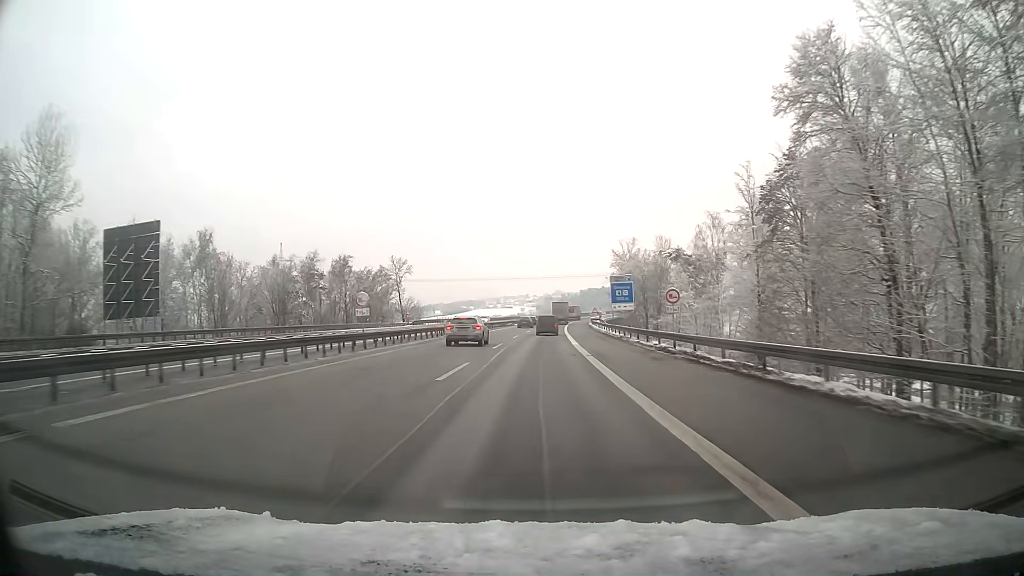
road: motorway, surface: asphalt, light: Day
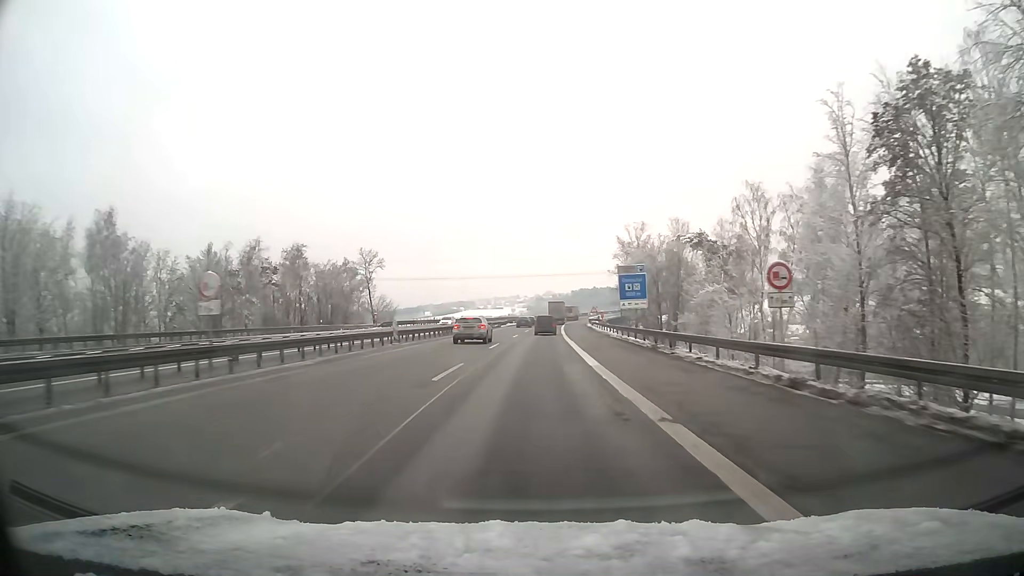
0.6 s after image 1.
(+0.1, +16.0) m; +1°
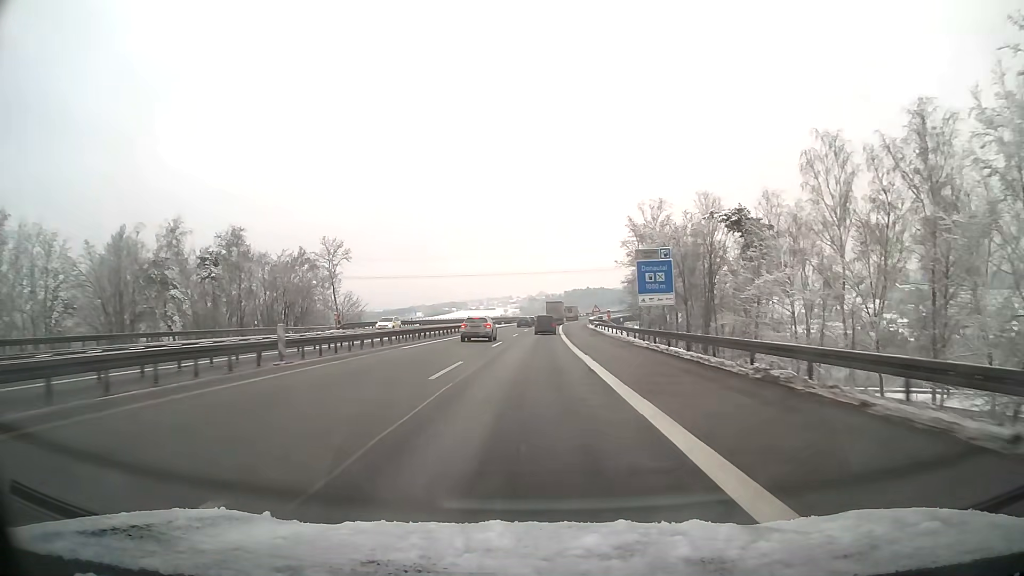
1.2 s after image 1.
(+0.1, +15.9) m; +1°
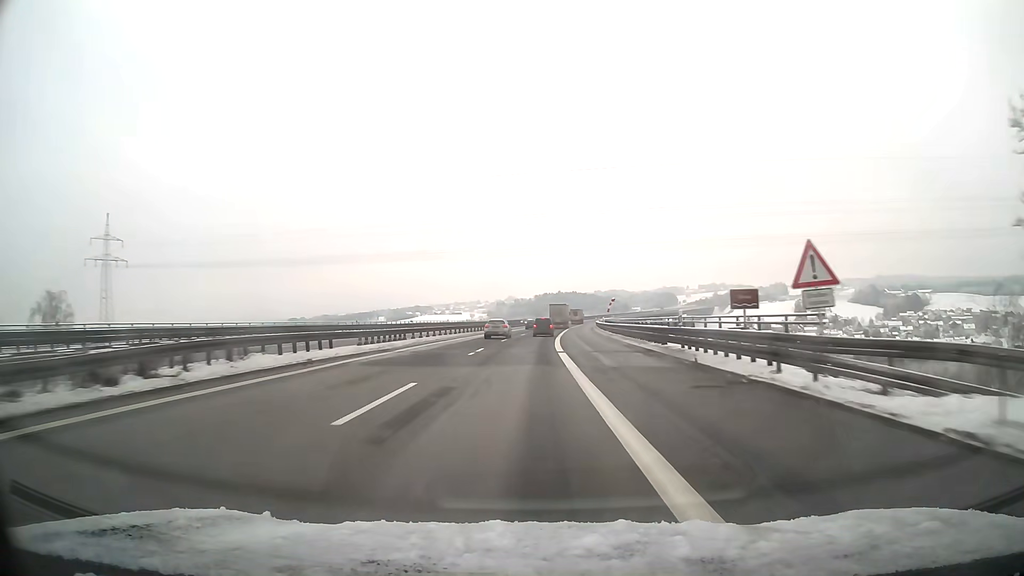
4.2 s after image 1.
(+1.7, +78.5) m; +2°
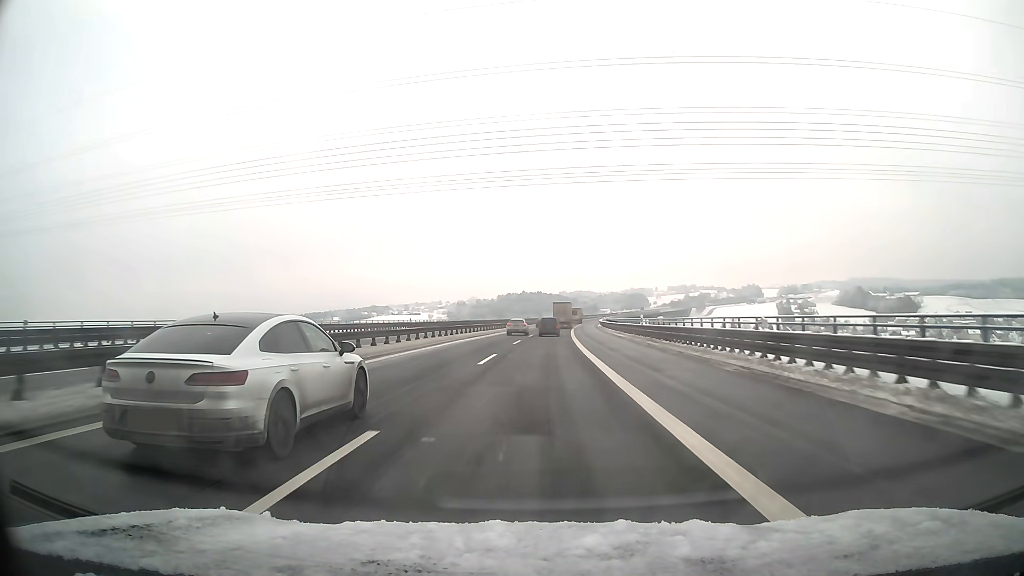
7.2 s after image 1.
(+1.9, +78.3) m; +3°
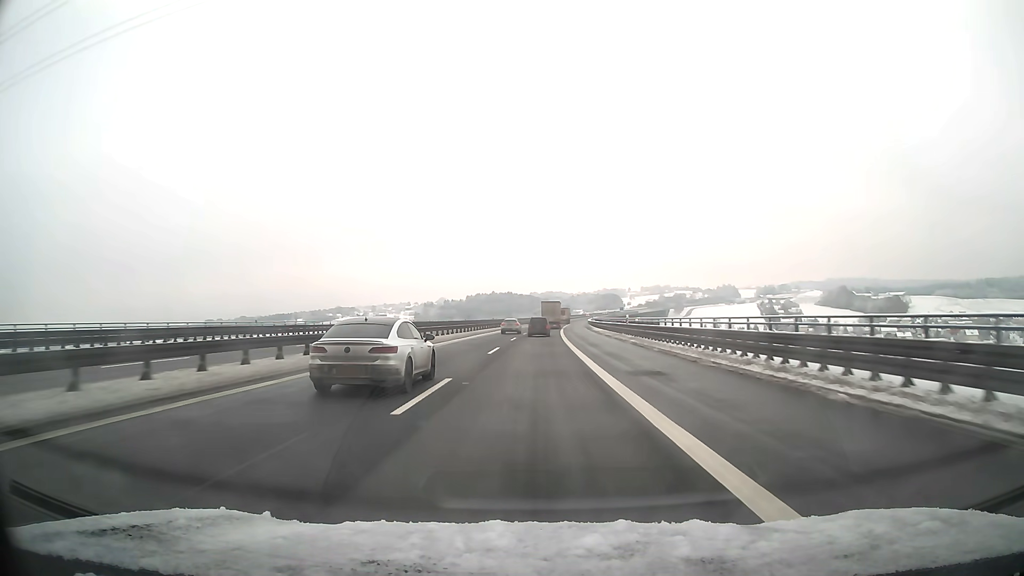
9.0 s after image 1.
(+1.0, +47.1) m; +2°
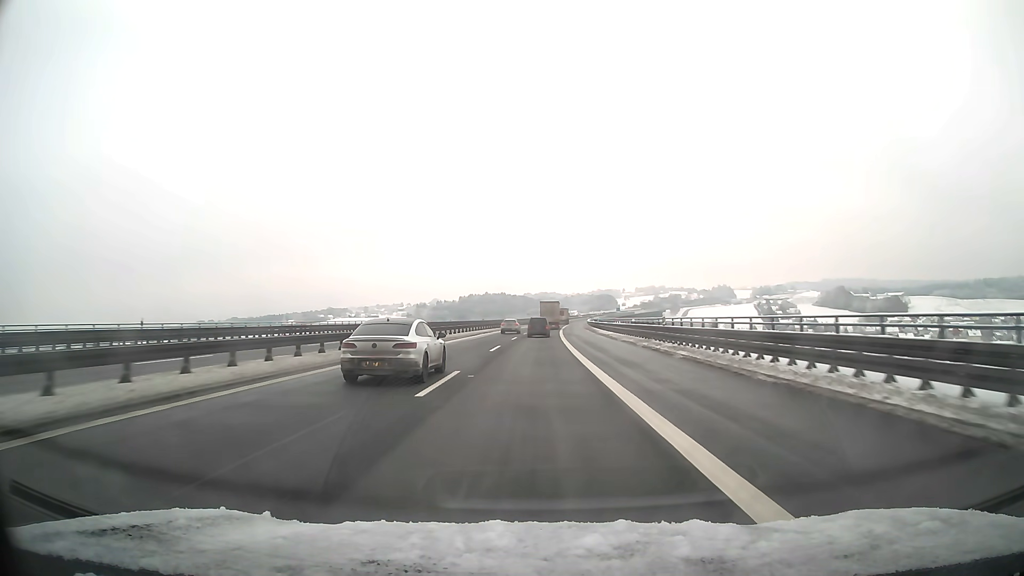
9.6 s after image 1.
(+0.1, +15.7) m; +1°
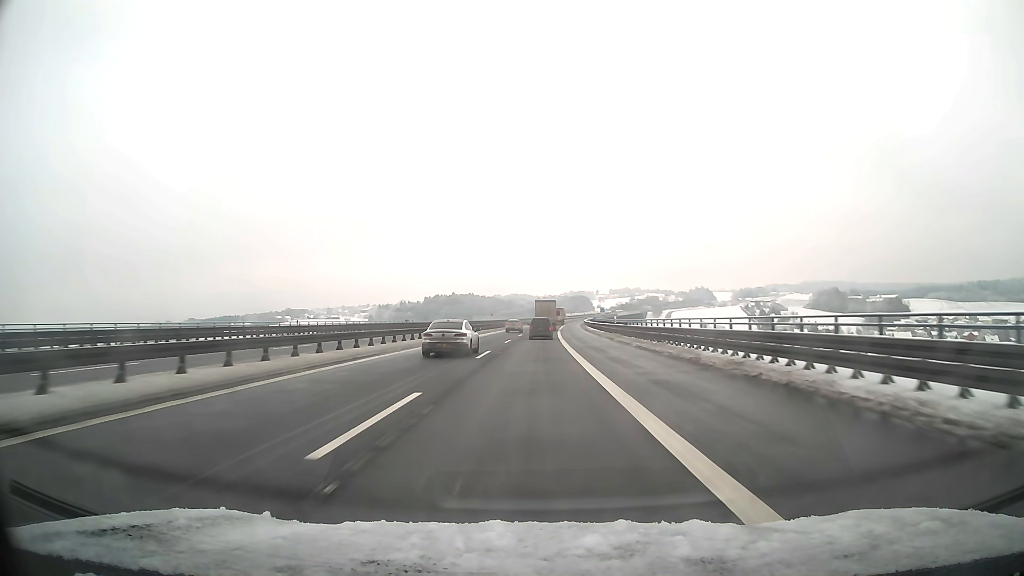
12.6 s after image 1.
(+1.5, +77.8) m; +2°
(0, +10) (0, +20) (0, +30) (0, +40) (+1, +50) (+1, +60) (+1, +70) (+1, +80) (+2, +90) (+2, +100) m
